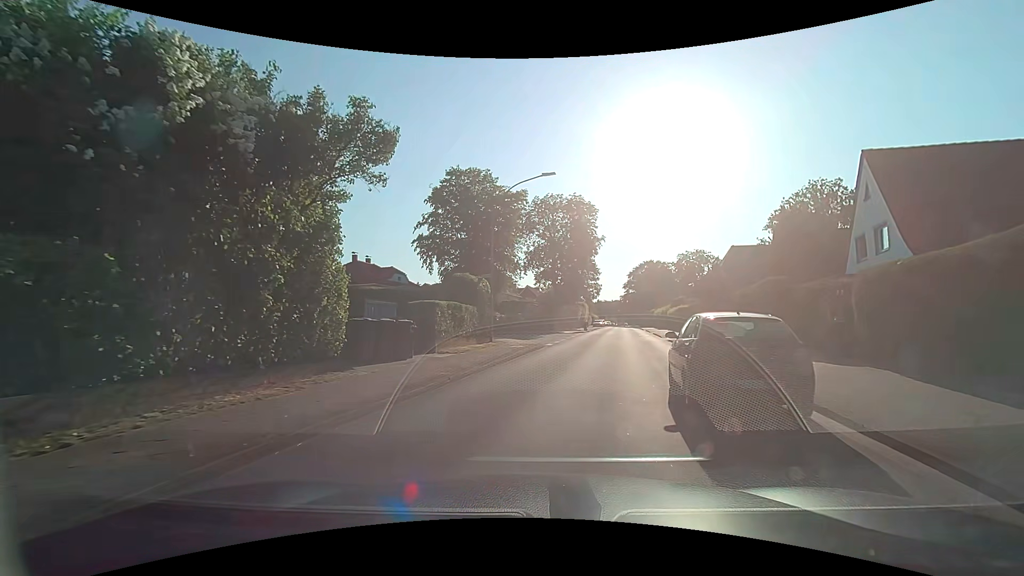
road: secondary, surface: asphalt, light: Day
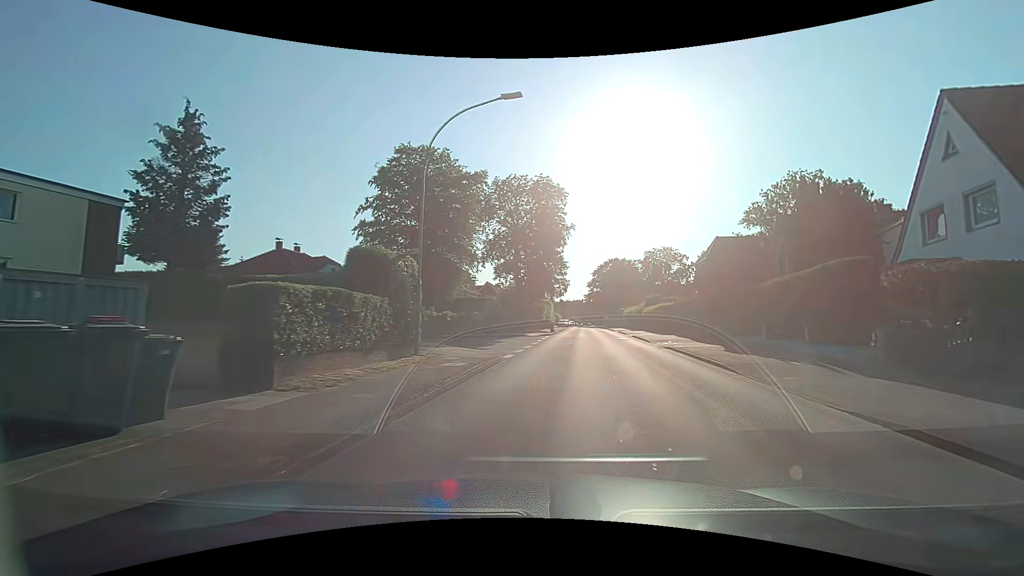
(+0.2, +8.5) m; +4°
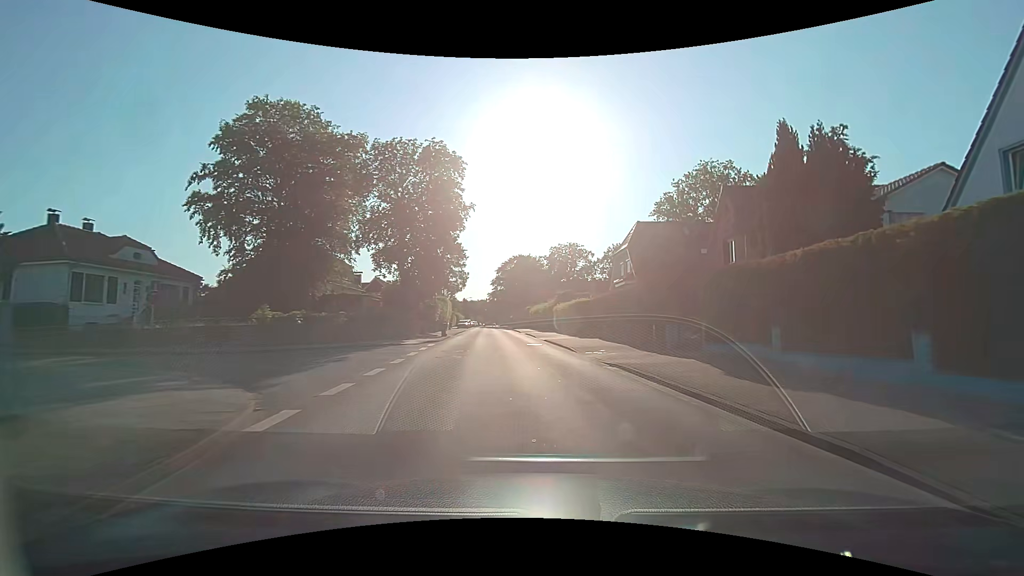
(+1.1, +10.3) m; +12°
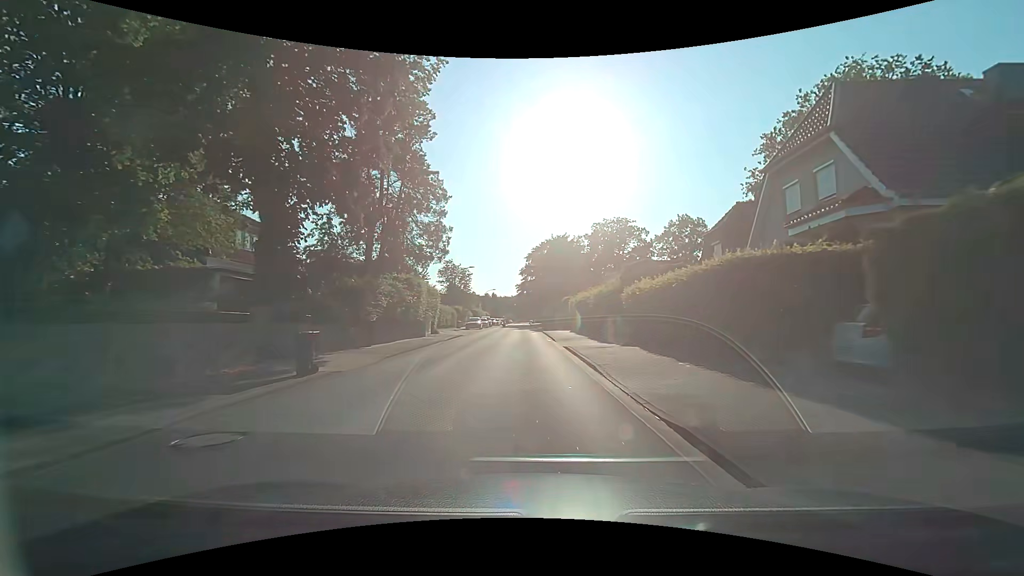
(-0.4, +25.5) m; -4°
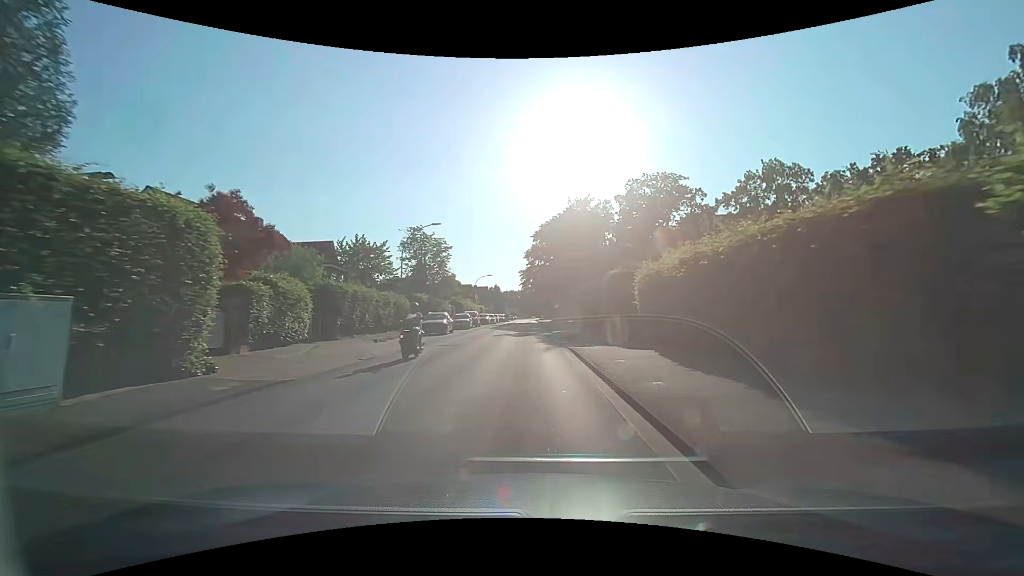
(-0.2, +27.7) m; -2°
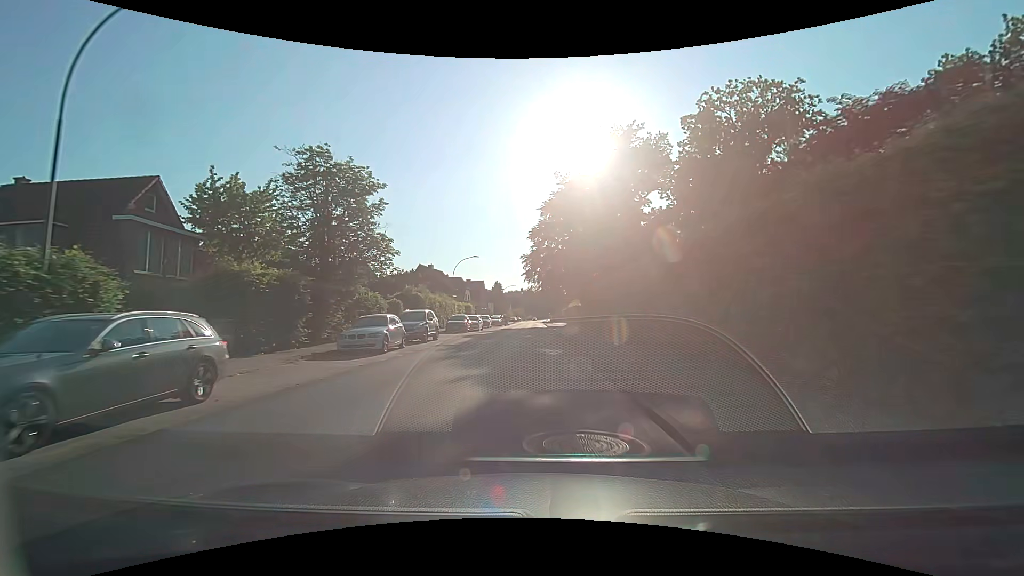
(+0.1, +27.1) m; 0°
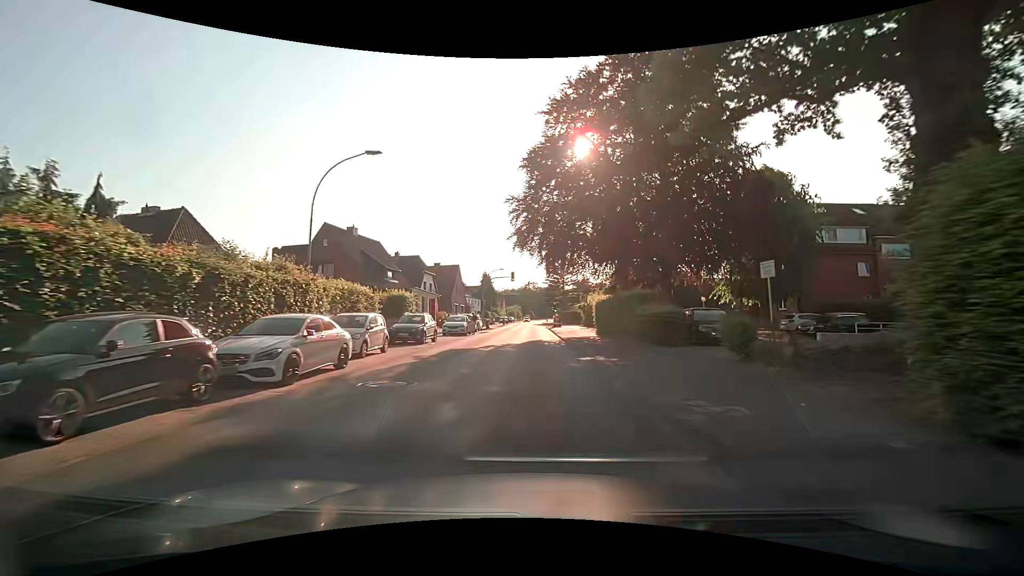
(+0.1, +34.7) m; 0°
(0, +10) (0, +20) (0, +30) (0, +40) (0, +50) (0, +60) (0, +70) (0, +80) (0, +90) (0, +100) m
